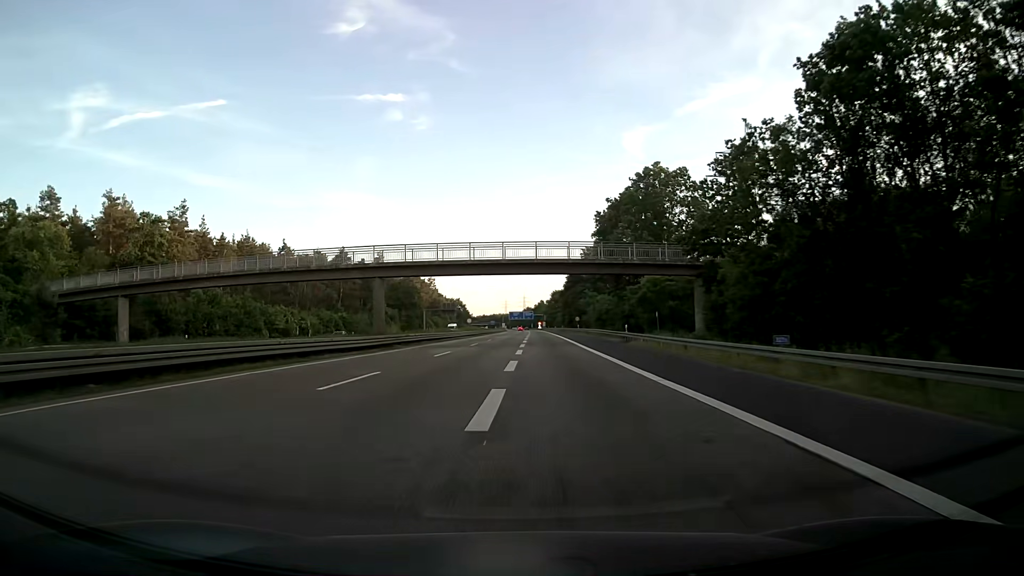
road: motorway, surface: asphalt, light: Day
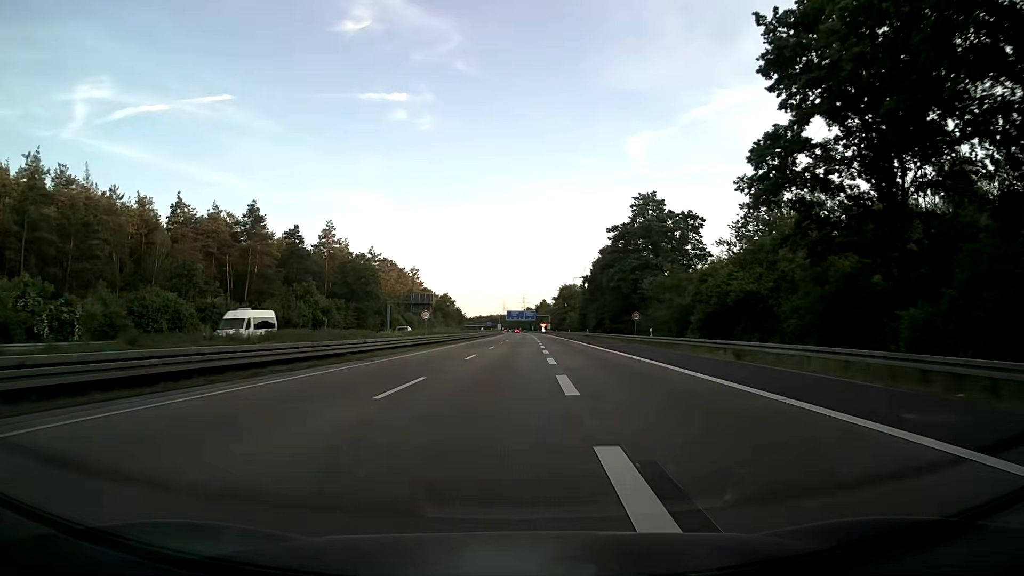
(-0.4, +55.3) m; 0°
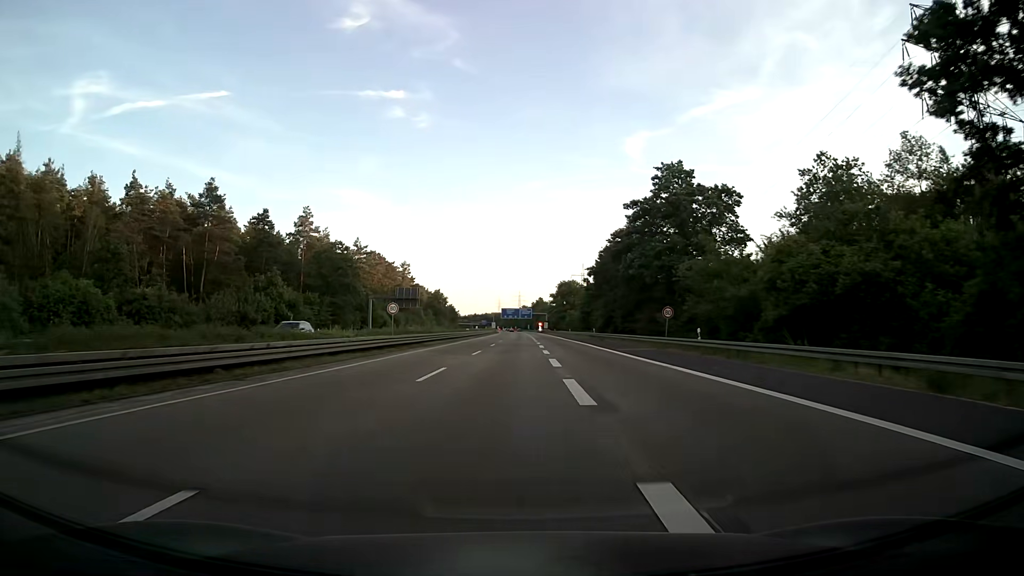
(0.0, +13.9) m; 0°
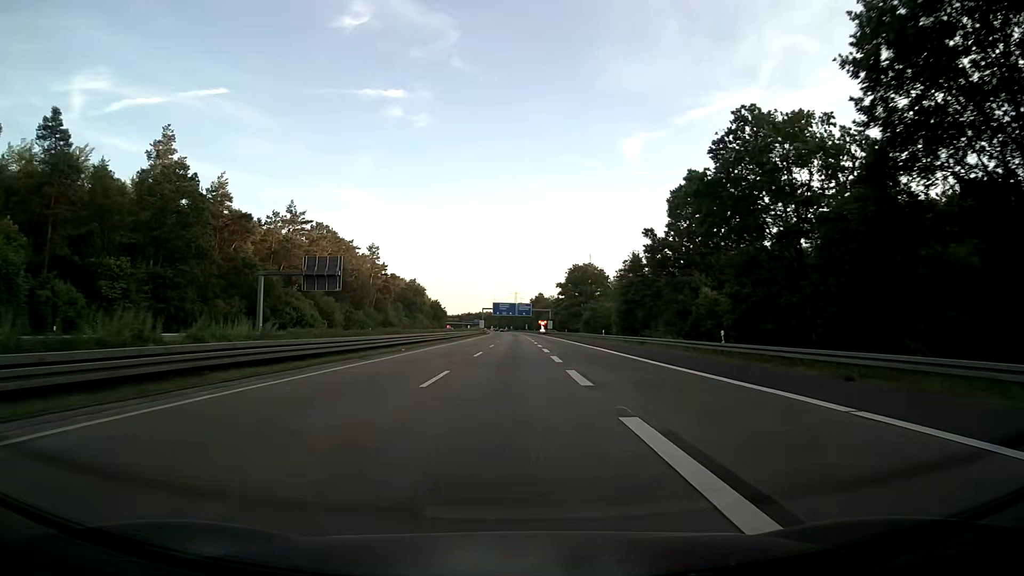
(+0.5, +55.7) m; +1°
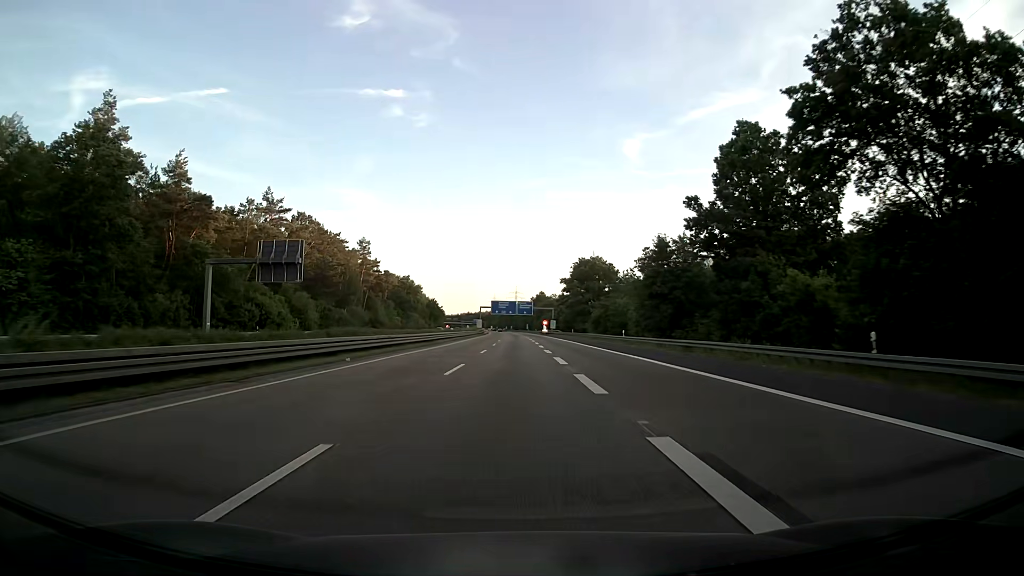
(-0.1, +14.0) m; 0°
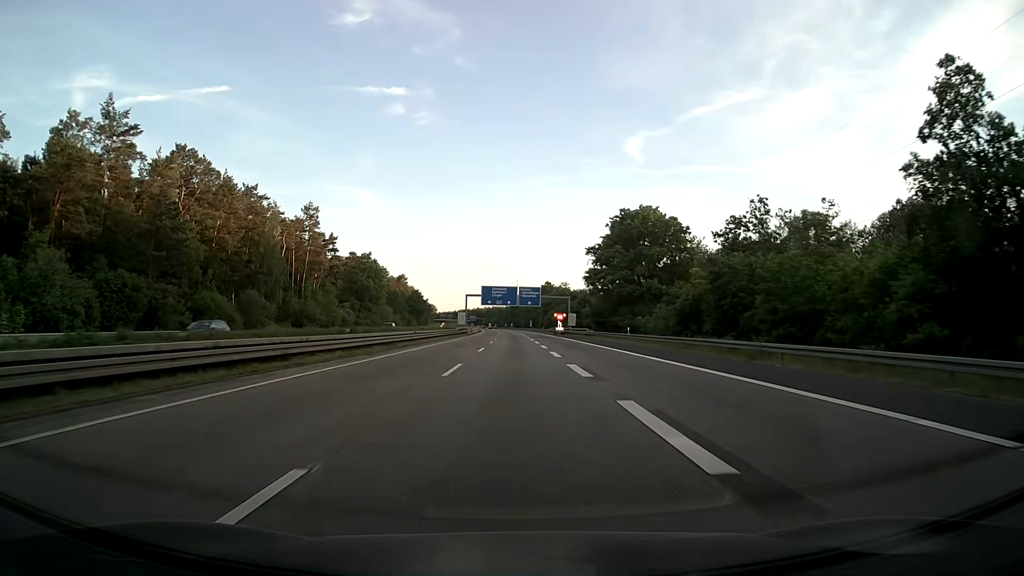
(+0.1, +56.0) m; 0°
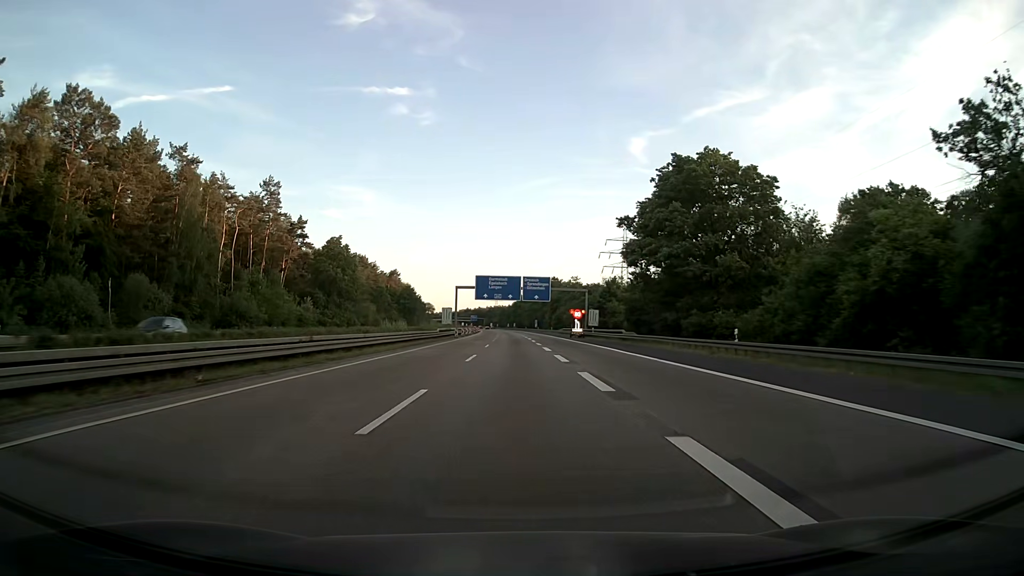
(-0.1, +28.0) m; 0°
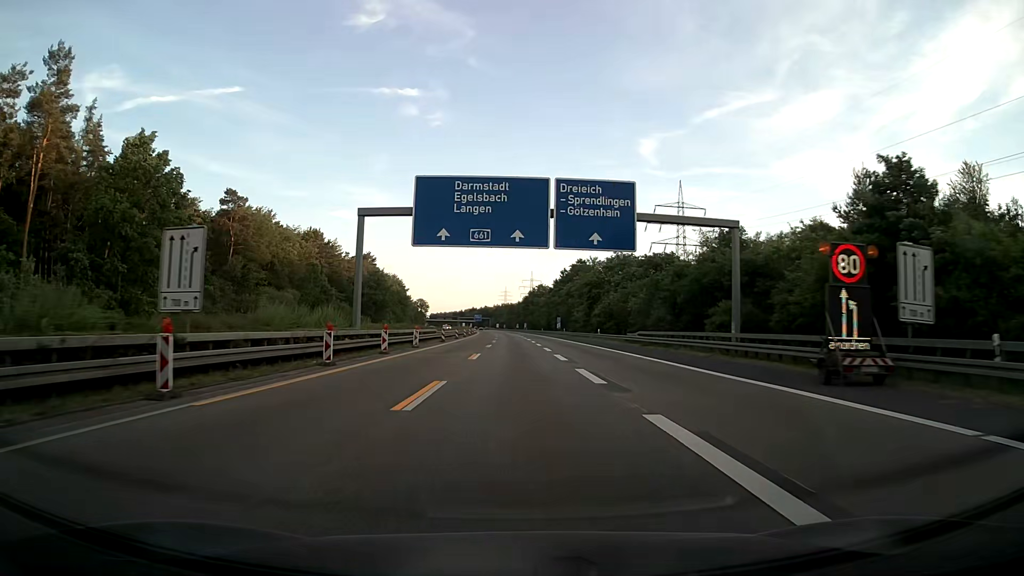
(-0.5, +69.8) m; -1°
(0, +10) (0, +20) (0, +30) (0, +40) (0, +50) (0, +60) (0, +70) (0, +80) (0, +90) (0, +100) m
